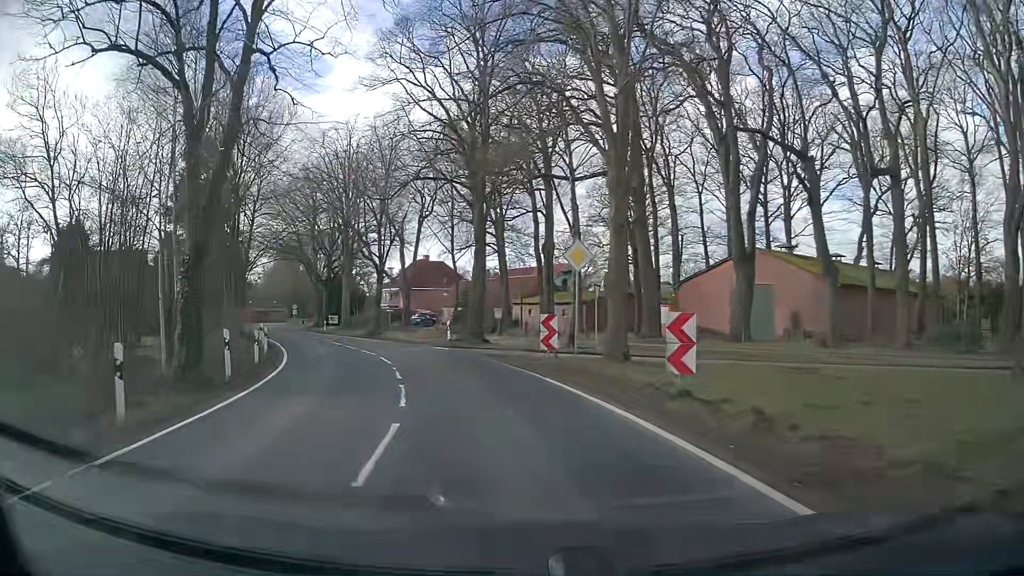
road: secondary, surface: asphalt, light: Day
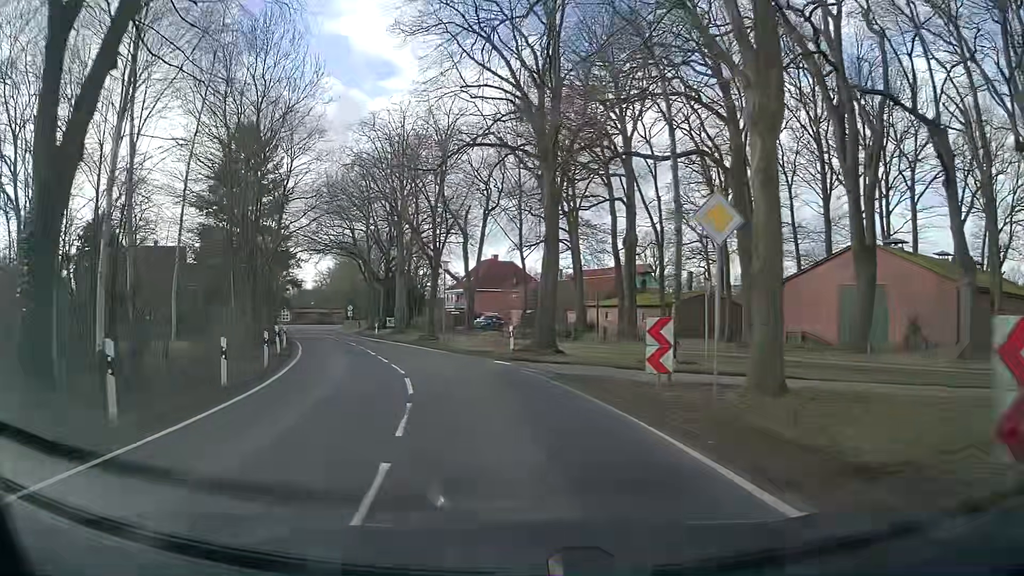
(-0.4, +7.0) m; -6°
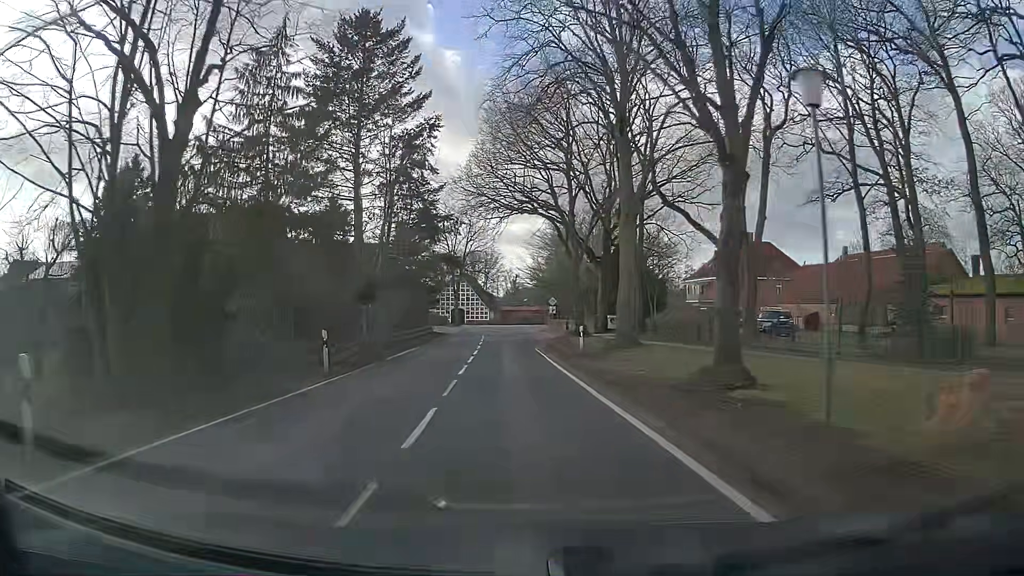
(-5.0, +28.2) m; -19°
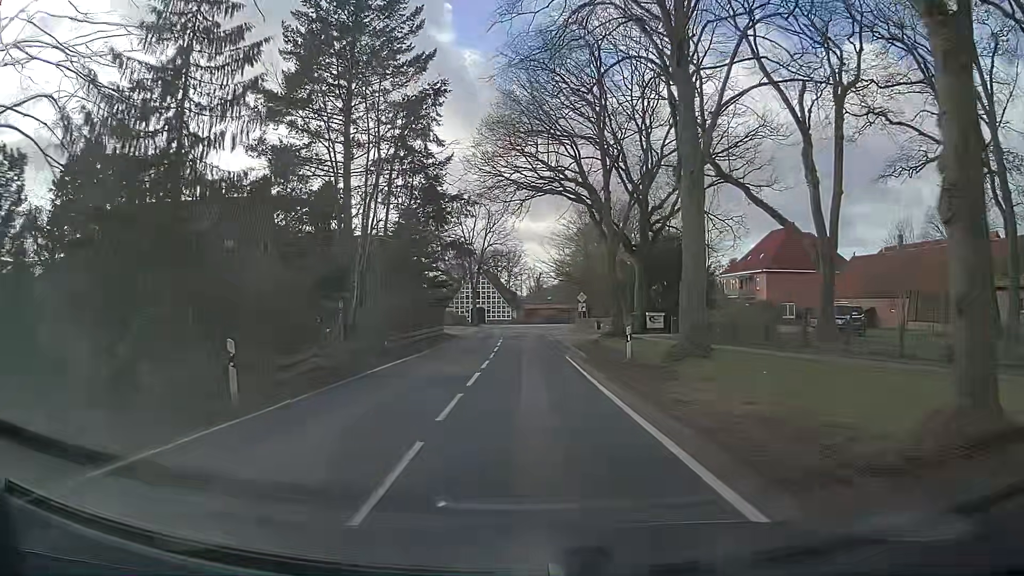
(-0.1, +7.3) m; -2°
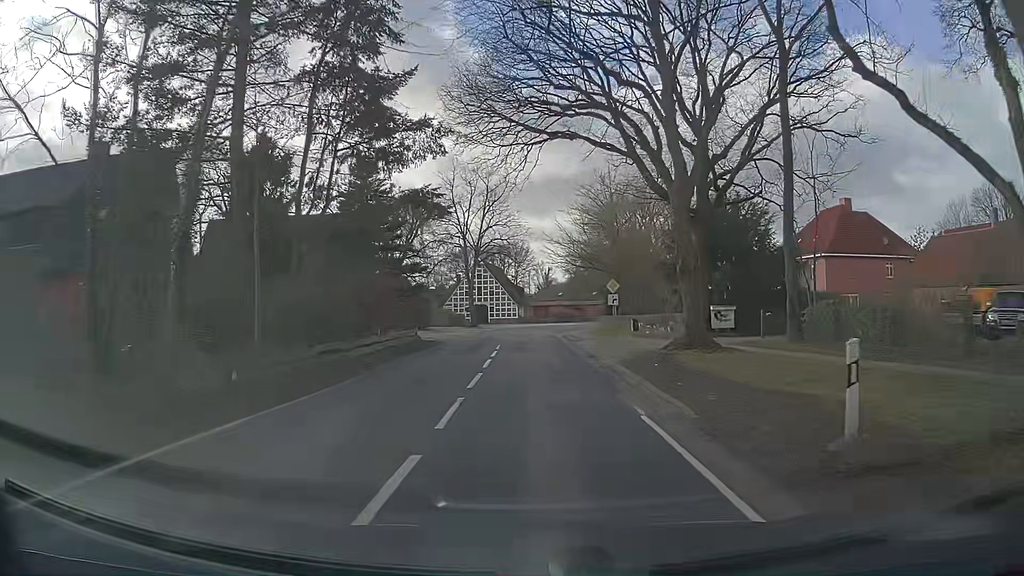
(-0.1, +14.6) m; -1°
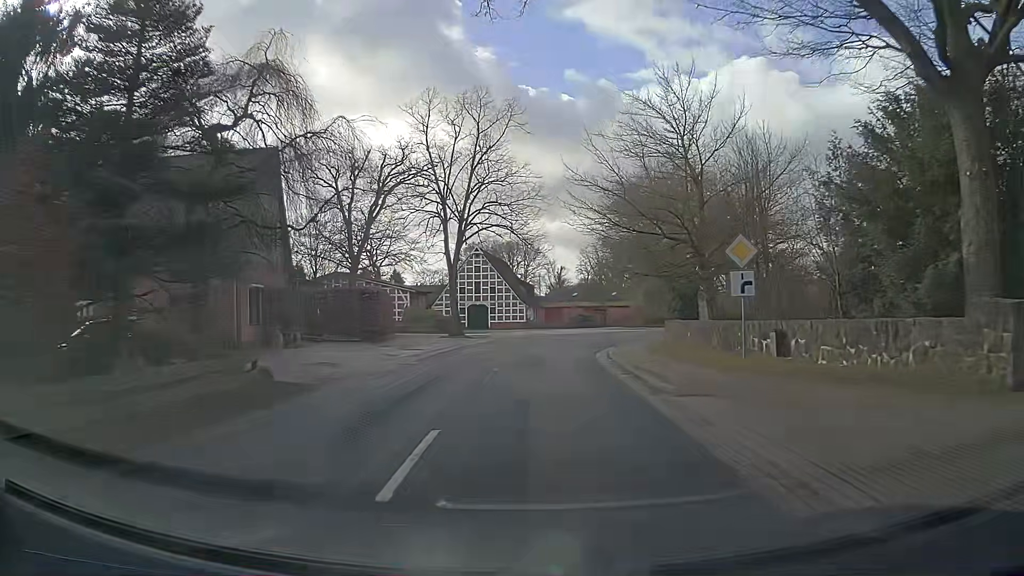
(-0.3, +21.2) m; -1°
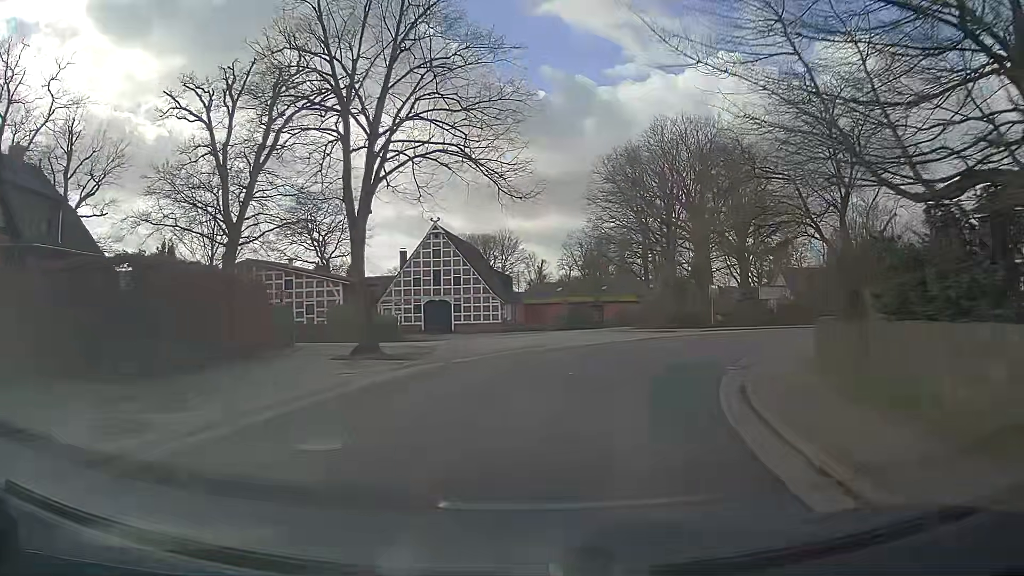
(+0.2, +20.0) m; +2°
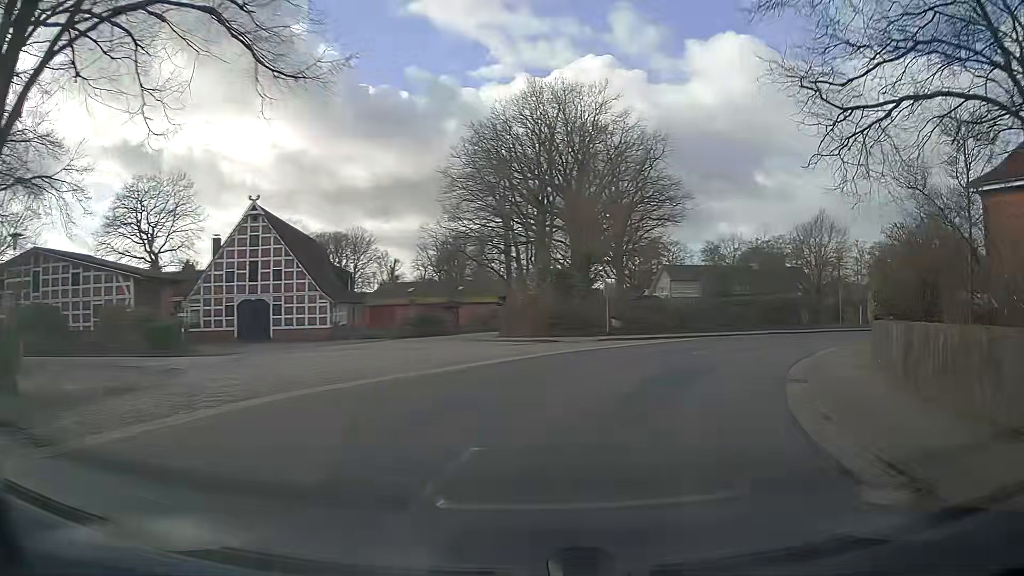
(+0.8, +12.7) m; +10°
(+1, +10) (+5, +19) (+12, +27) (+20, +33) (+29, +36) (+39, +39) (+48, +41) (+58, +43) (+68, +46) (+78, +48) m
